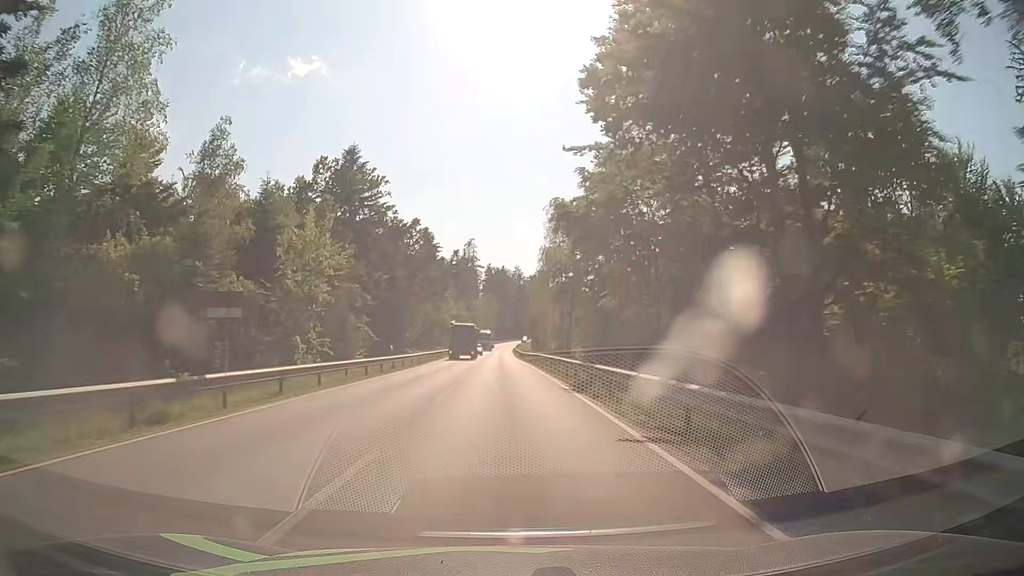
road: secondary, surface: asphalt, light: Day
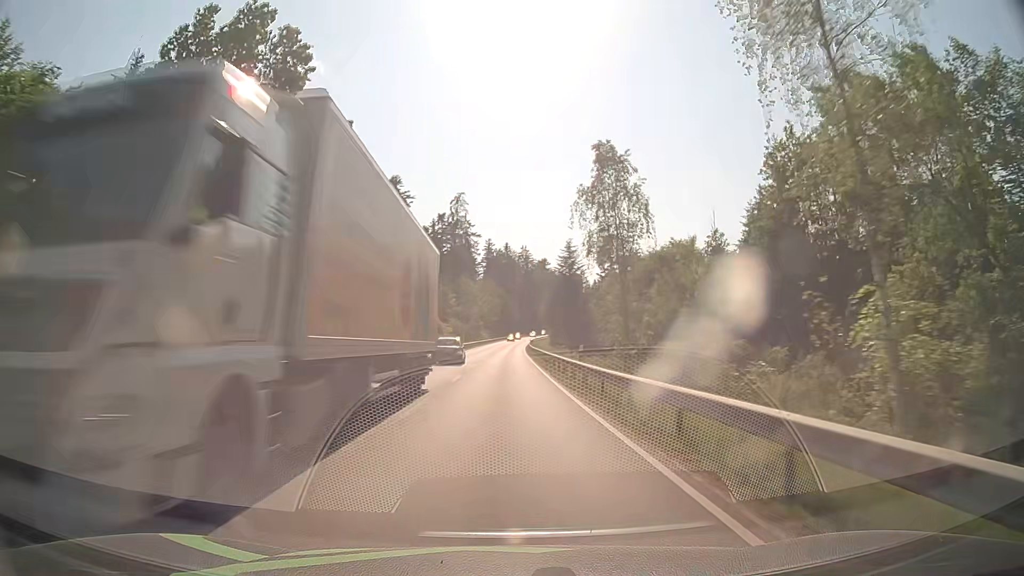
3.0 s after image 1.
(-0.3, +64.9) m; -1°
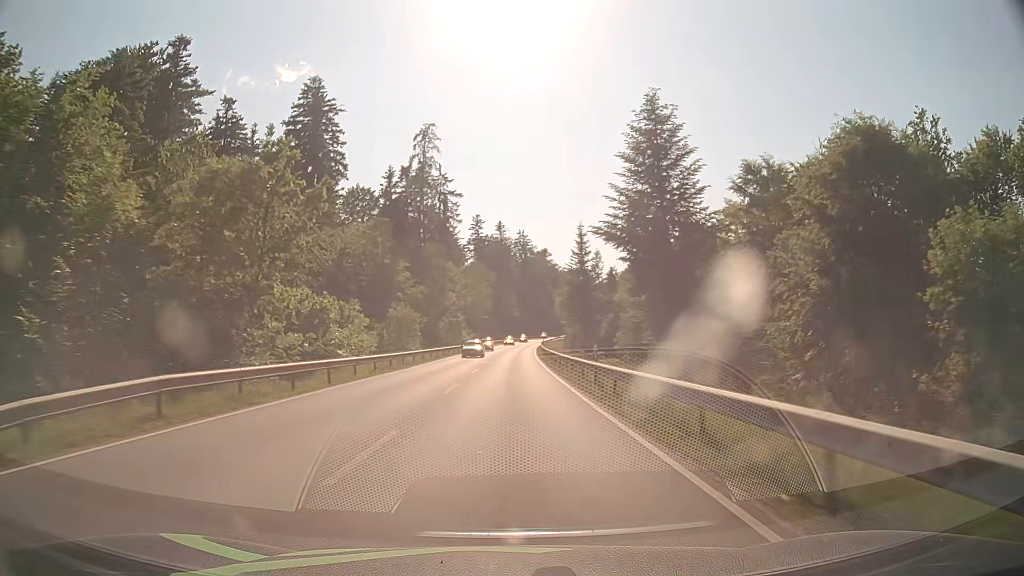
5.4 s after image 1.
(+0.2, +52.8) m; 0°
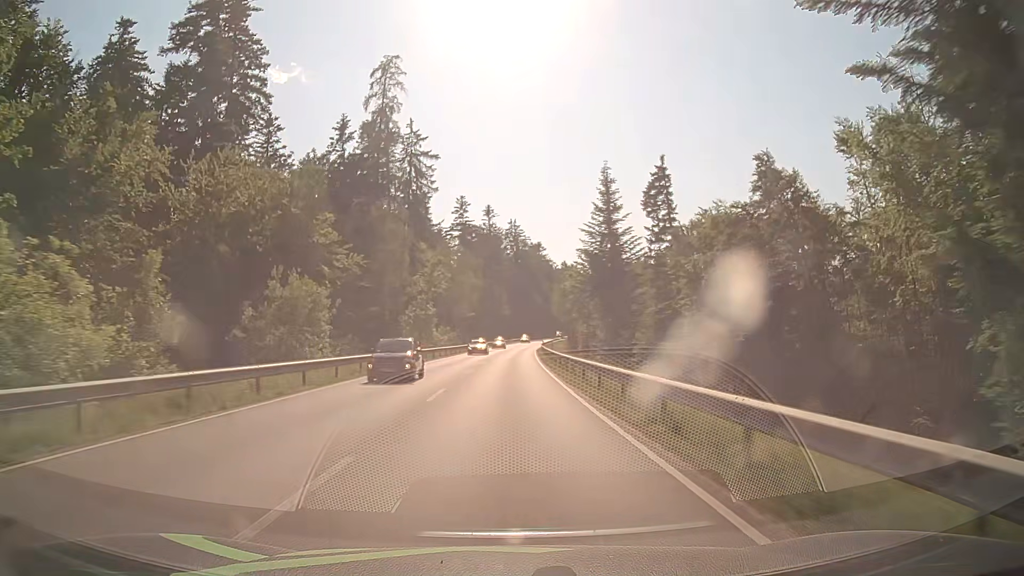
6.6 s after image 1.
(+0.2, +26.4) m; 0°
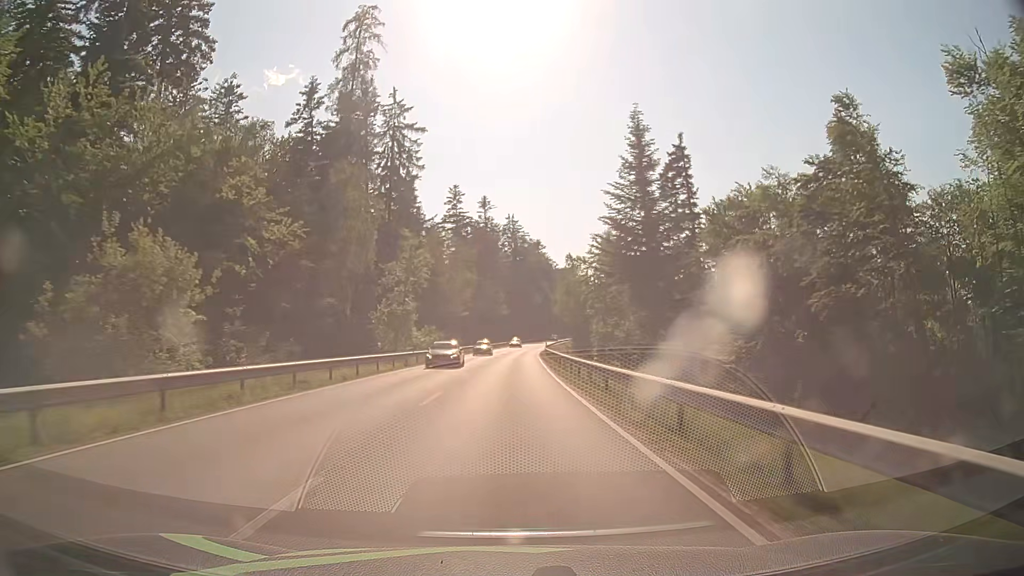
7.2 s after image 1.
(+0.1, +13.2) m; +1°
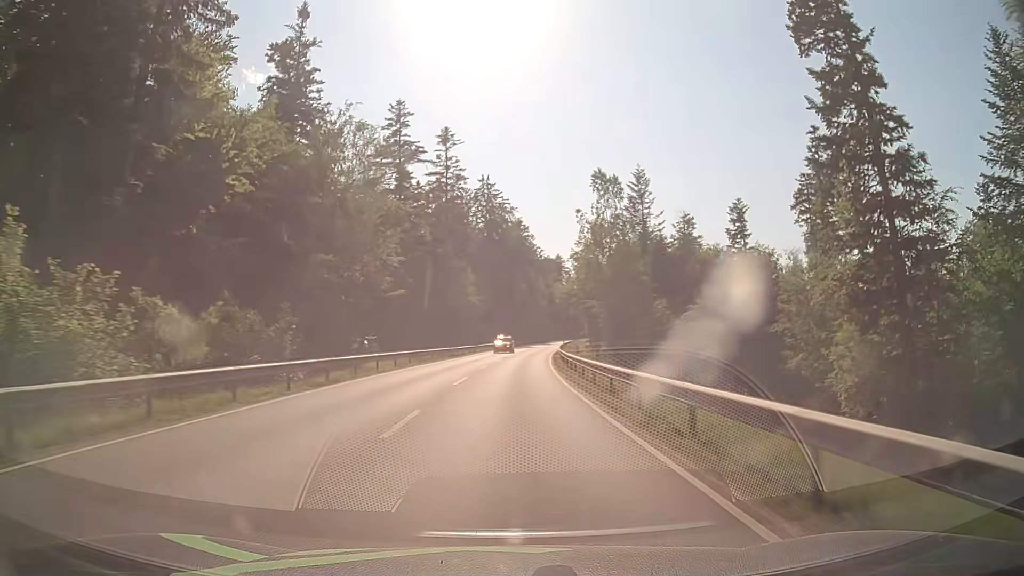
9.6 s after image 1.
(+0.7, +52.7) m; +2°
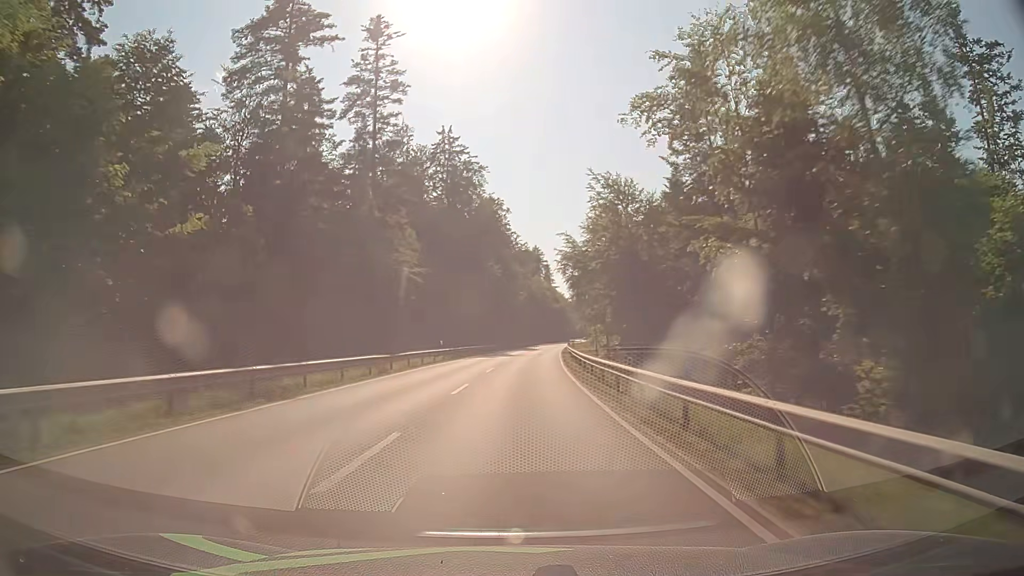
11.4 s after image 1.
(+0.9, +39.3) m; +2°
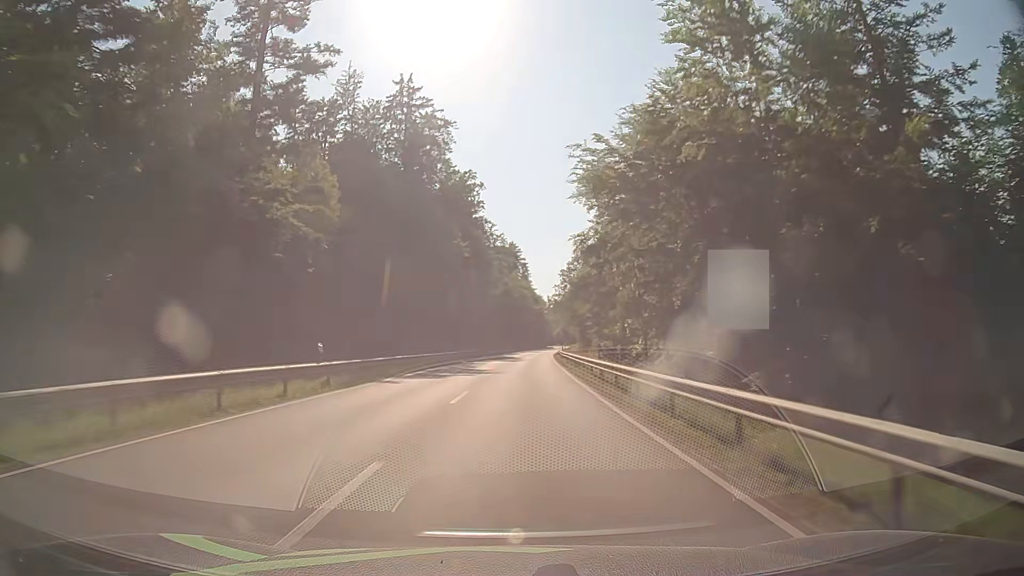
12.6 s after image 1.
(+0.5, +26.2) m; +2°
(0, +10) (0, +20) (+1, +30) (+1, +40) (+2, +50) (+3, +60) (+3, +70) (+4, +80) (+5, +90) (+6, +100) m
